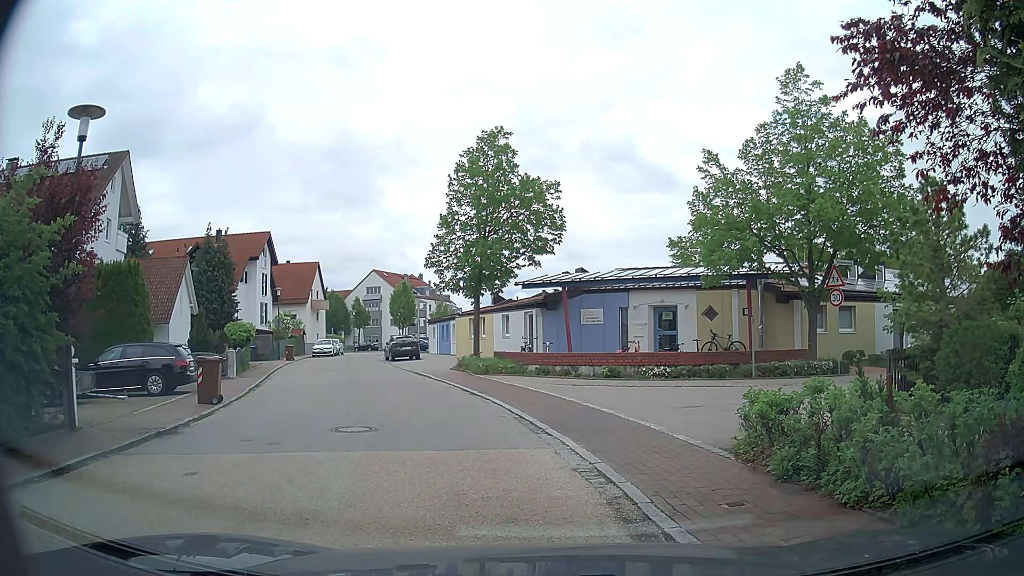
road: residential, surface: asphalt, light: Day
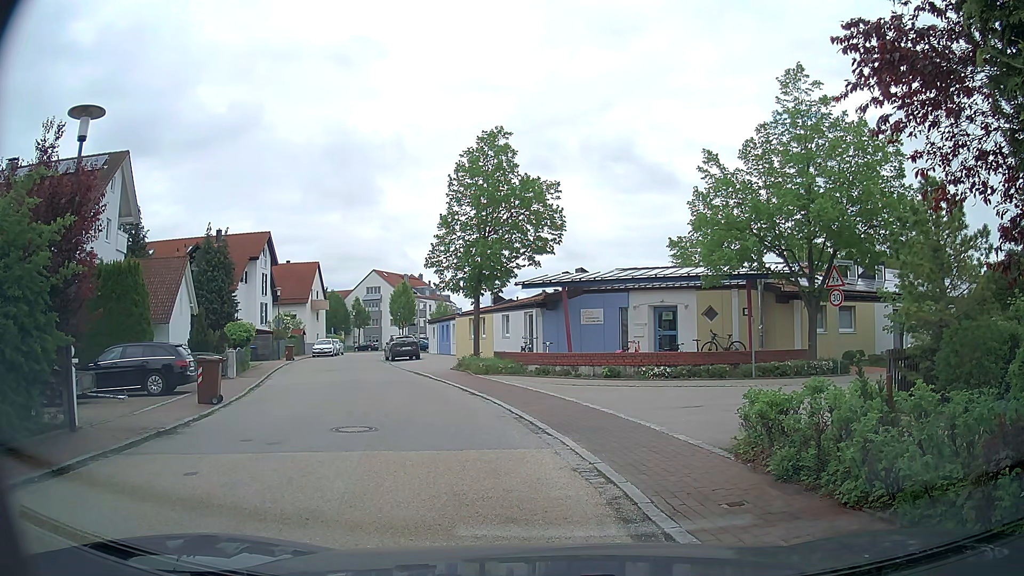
(0.0, 0.0) m; 0°
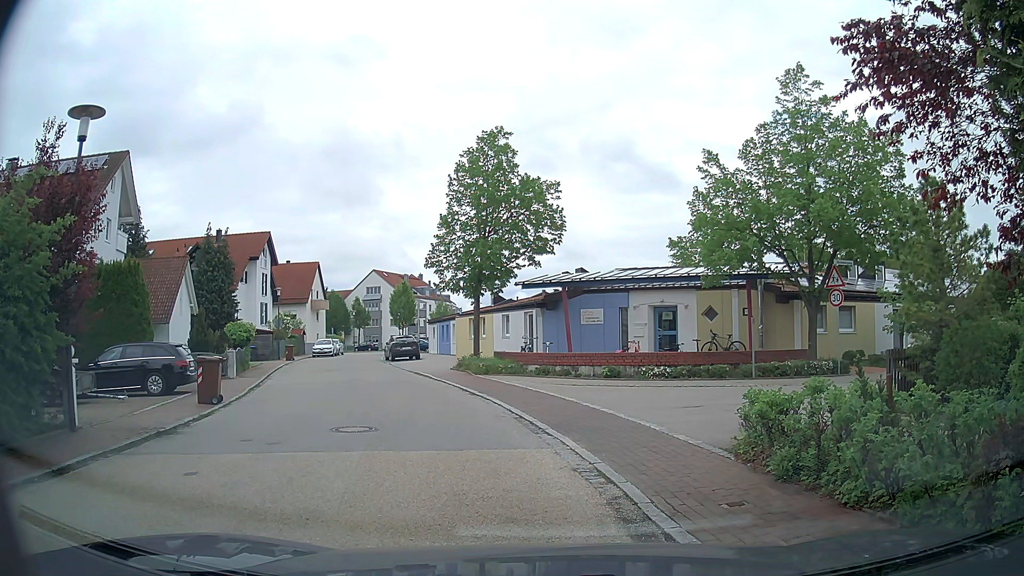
(0.0, 0.0) m; 0°
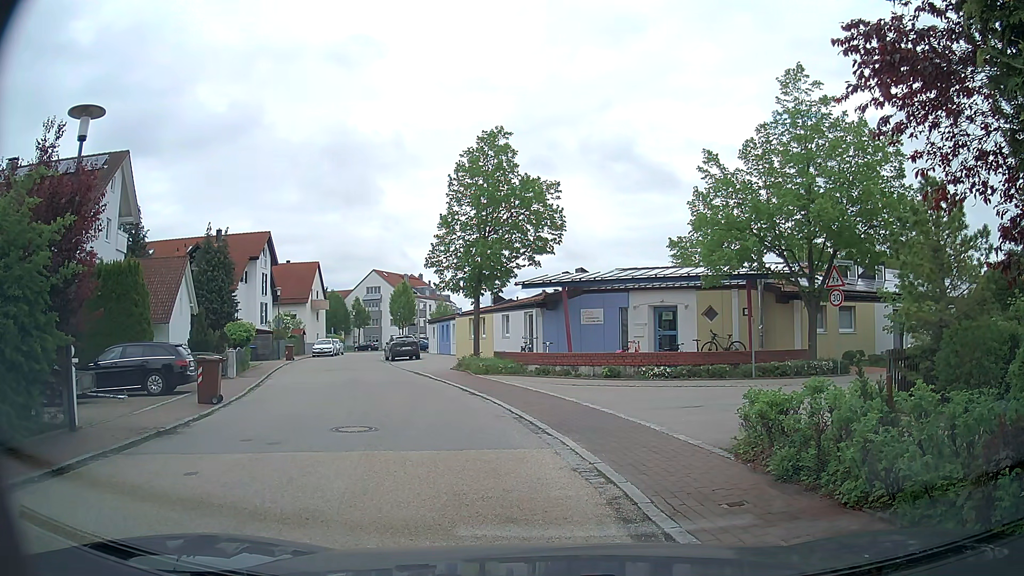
(0.0, 0.0) m; 0°
